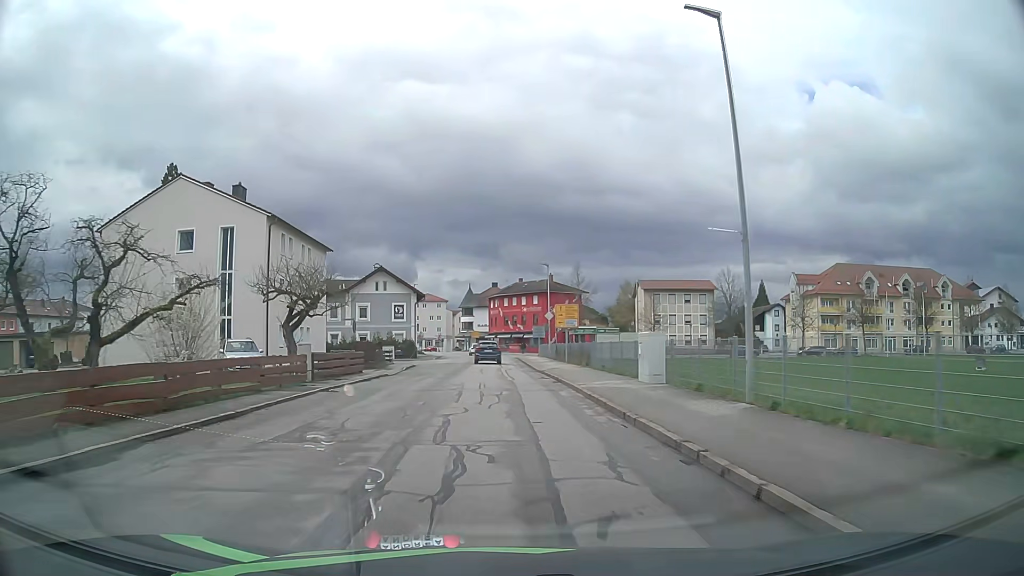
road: unclassified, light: Day
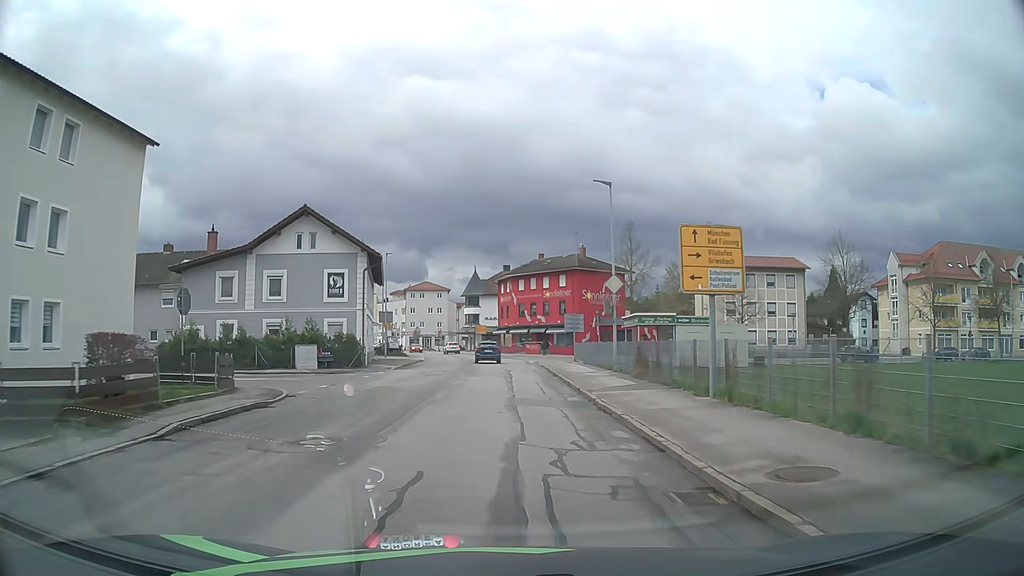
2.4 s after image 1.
(-0.2, +29.7) m; -1°
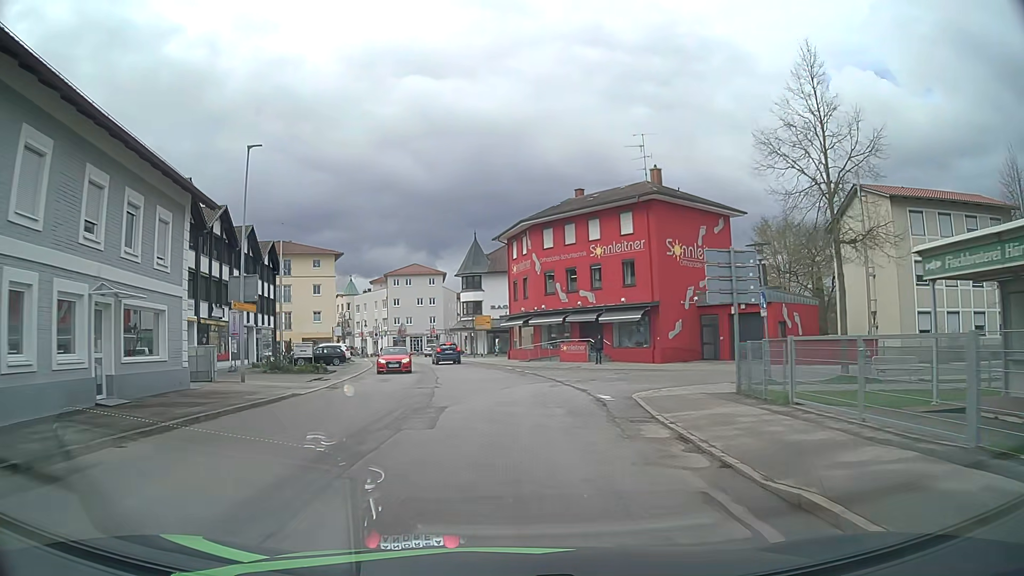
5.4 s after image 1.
(-0.2, +35.8) m; -1°
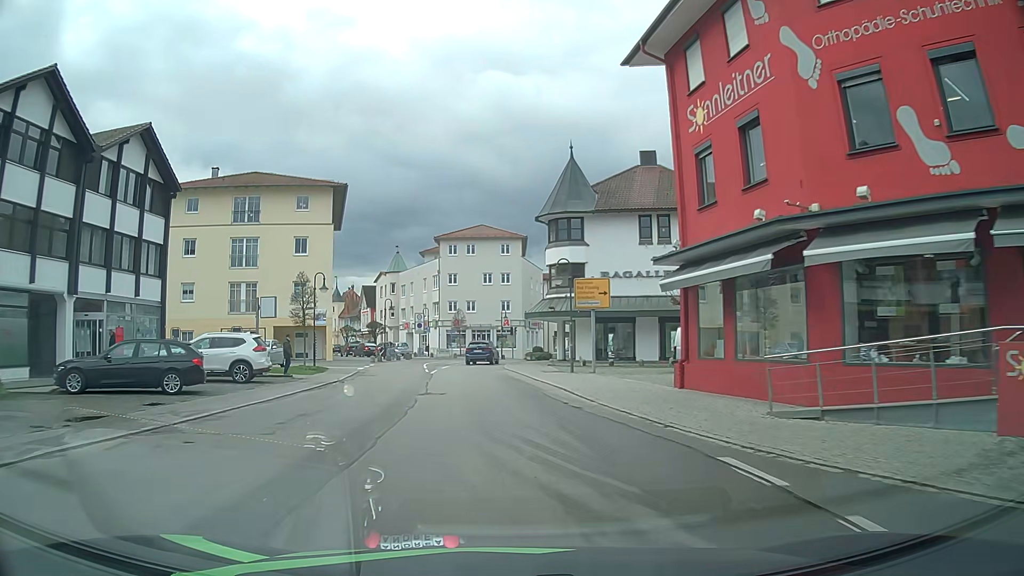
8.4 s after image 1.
(-1.9, +34.7) m; -8°
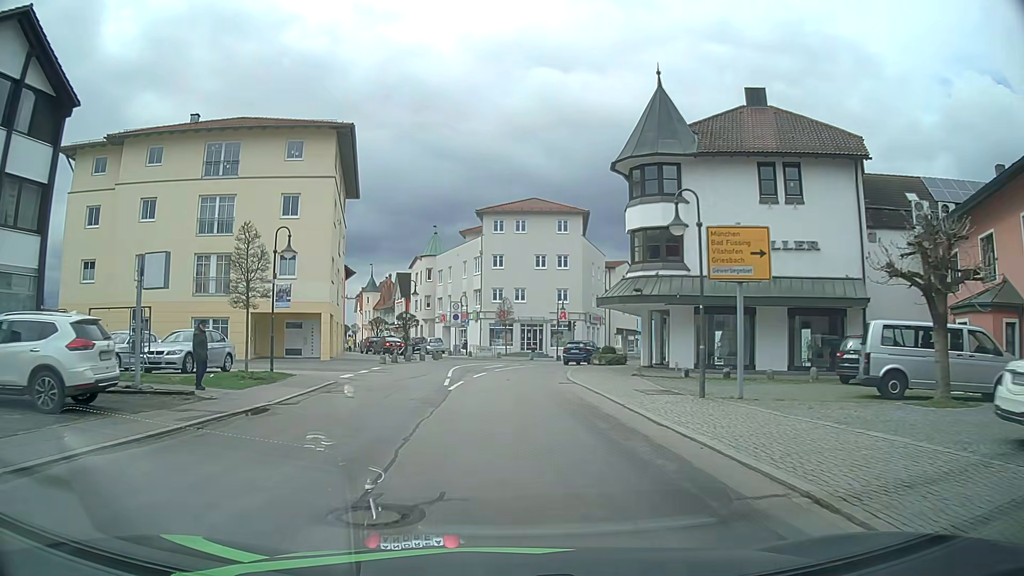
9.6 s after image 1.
(-0.5, +13.0) m; -4°
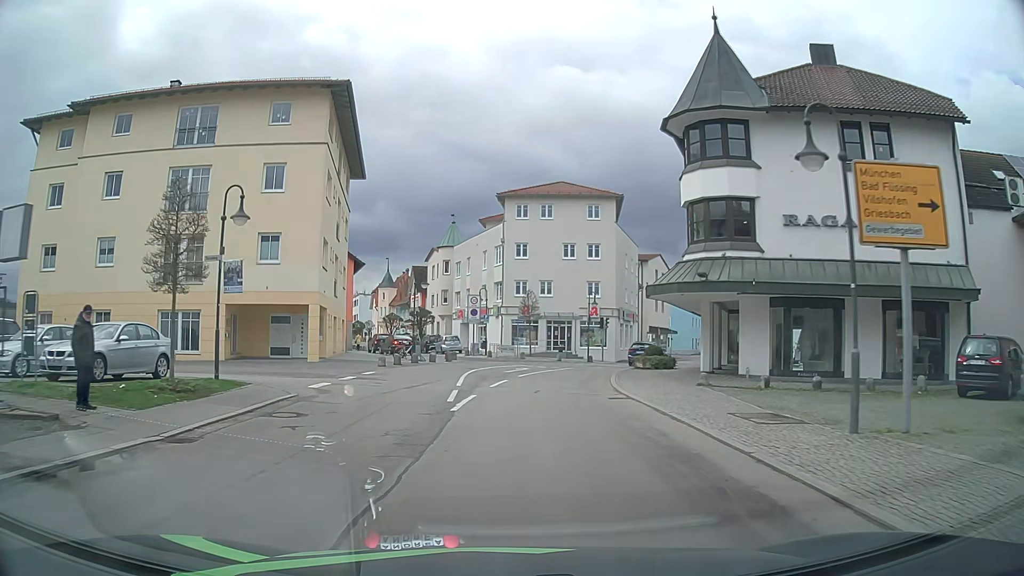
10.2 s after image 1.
(-0.2, +6.2) m; -2°
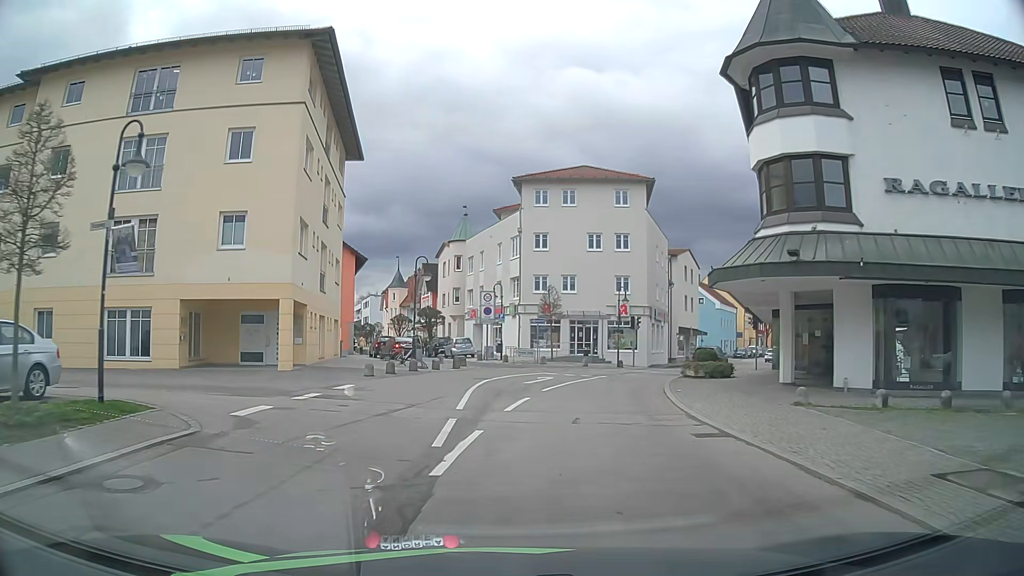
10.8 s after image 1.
(0.0, +6.0) m; -1°
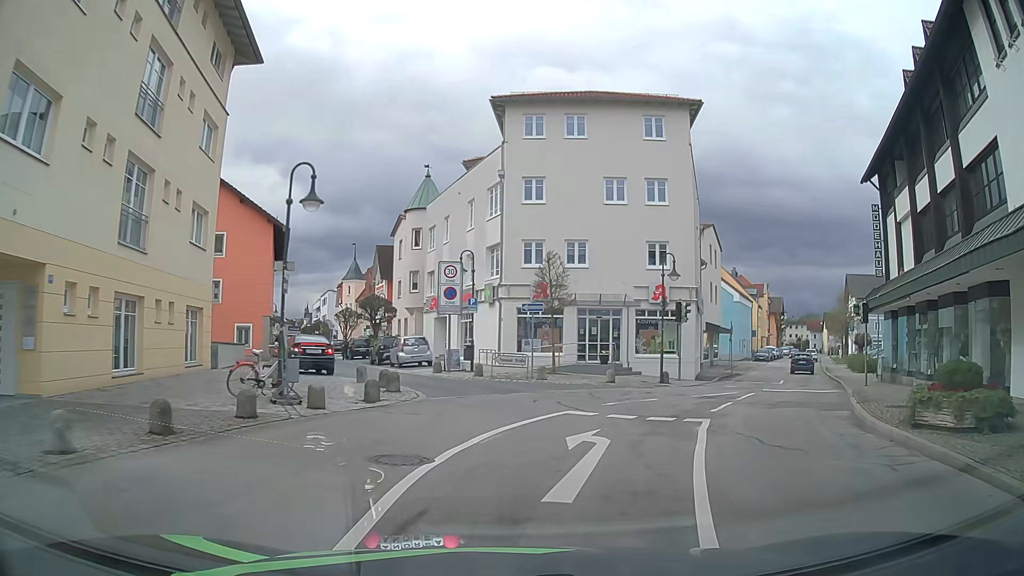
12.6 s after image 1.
(-0.2, +16.0) m; +2°
(+1, +10) (0, +20) (-5, +28) (-9, +37) (-12, +47) (-16, +56) (-19, +66) (-22, +75) (-25, +85) (-29, +94) m
